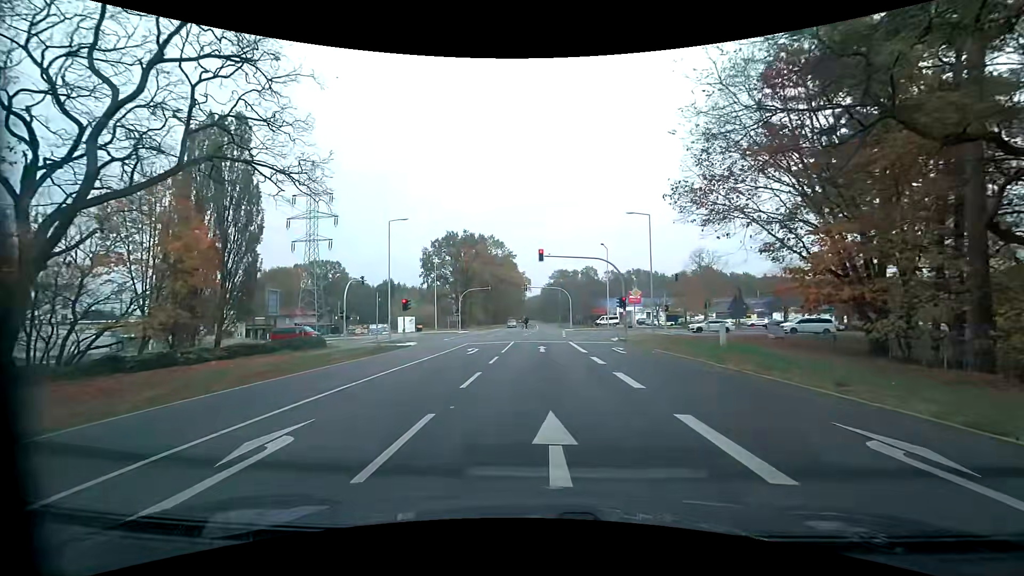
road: primary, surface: asphalt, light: Day
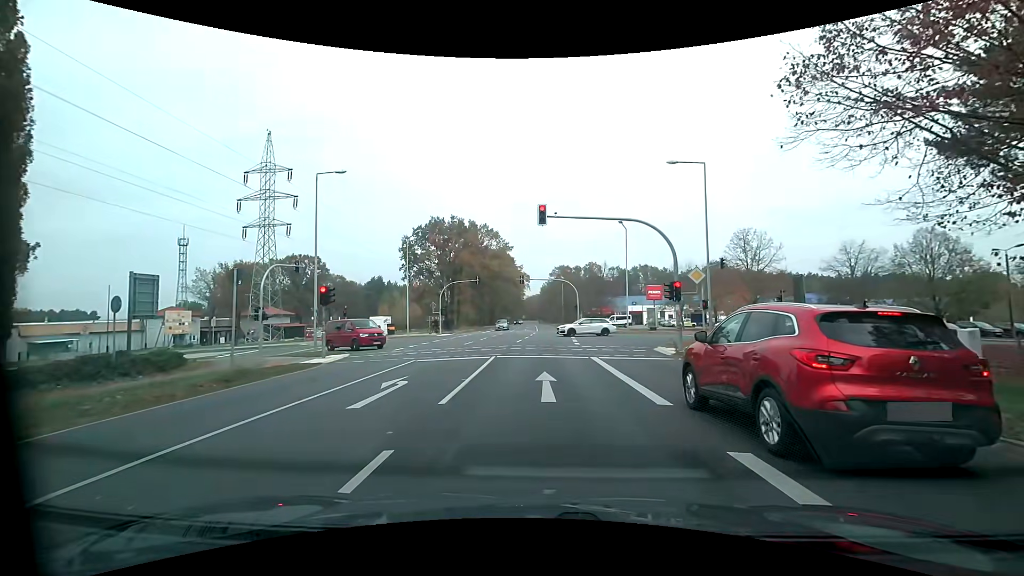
(0.0, +13.9) m; +1°
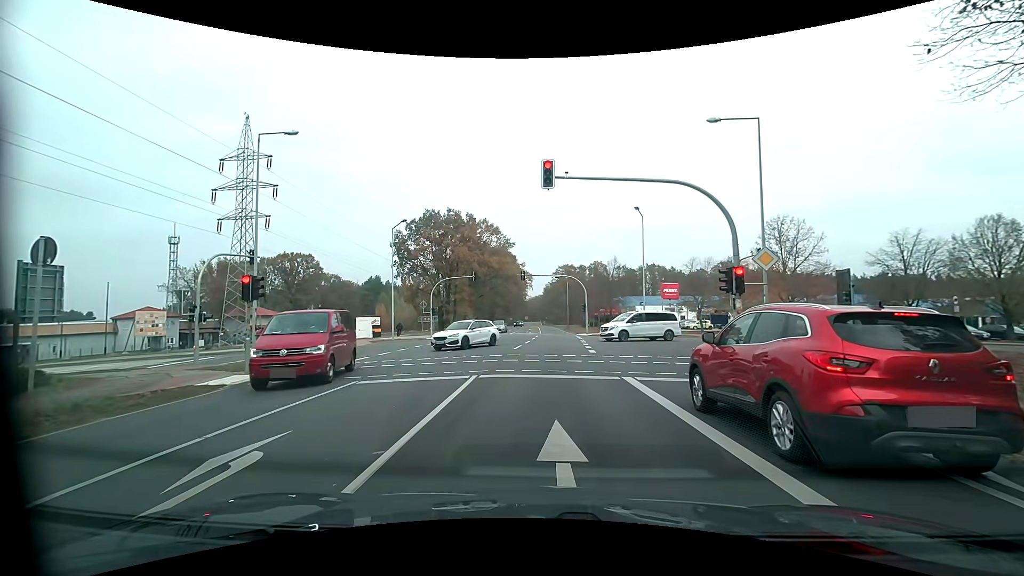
(-0.1, +6.4) m; -1°
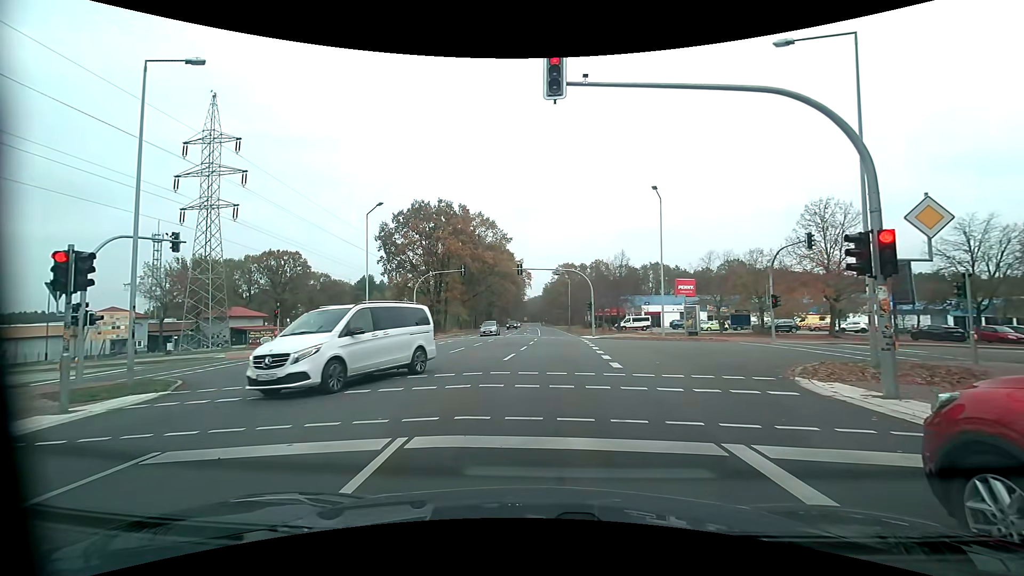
(-0.1, +6.5) m; +2°
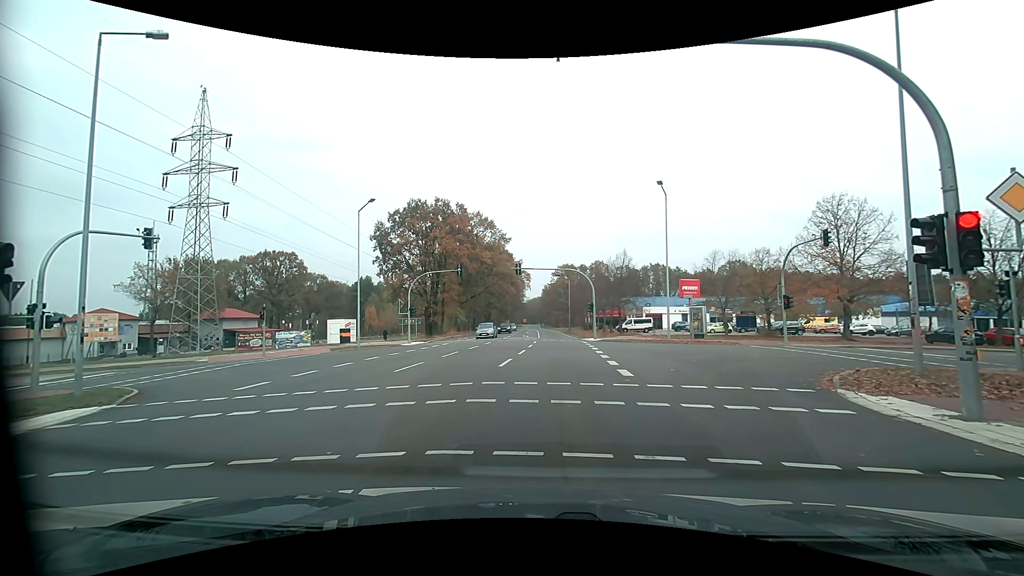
(0.0, +1.6) m; 0°
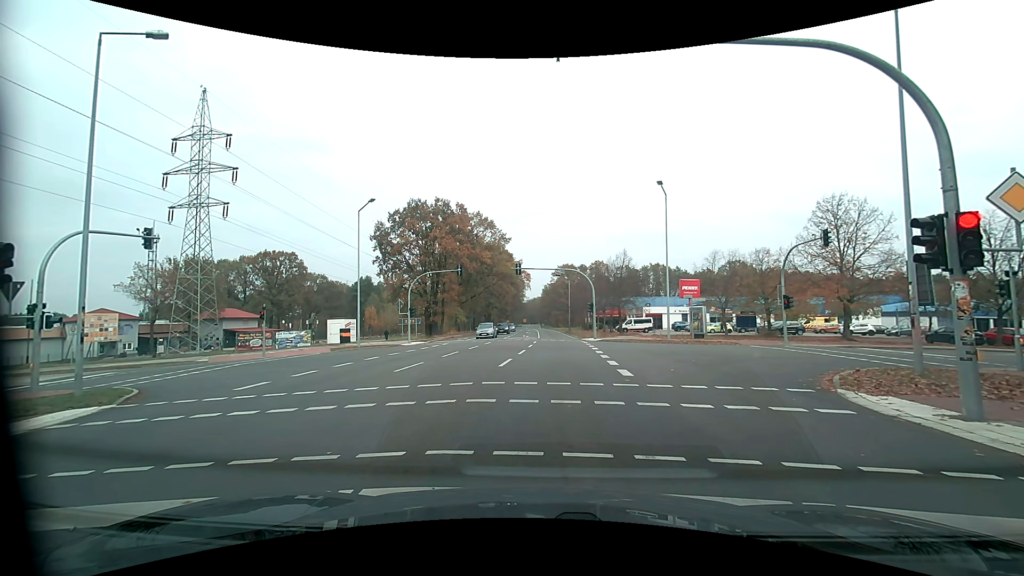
(0.0, 0.0) m; 0°
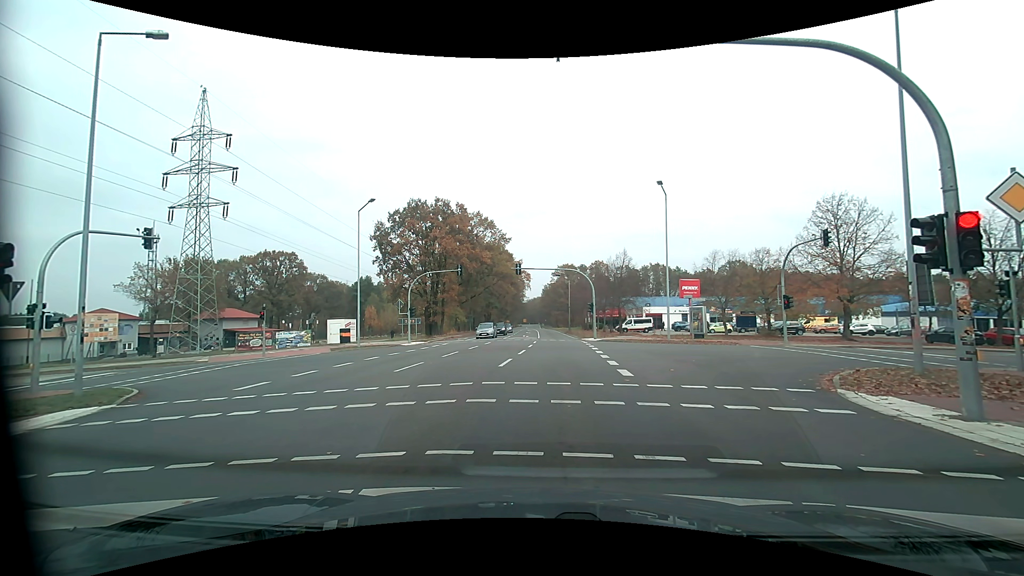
(0.0, 0.0) m; 0°
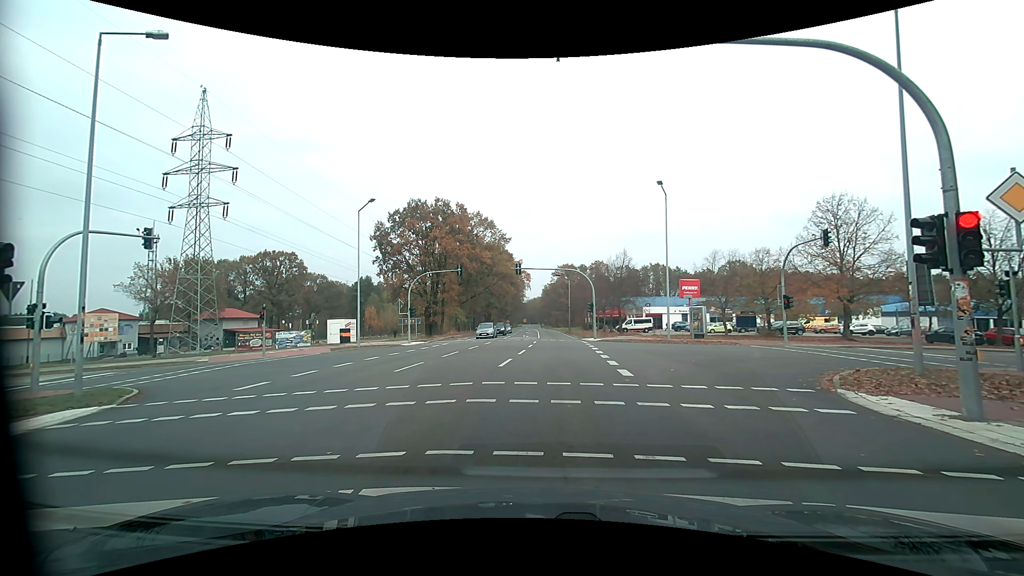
(0.0, 0.0) m; 0°
(0, +10) (0, +20) (0, +30) (0, +40) (0, +50) (0, +60) (-1, +70) (-1, +80) (-1, +90) (-2, +100) m
